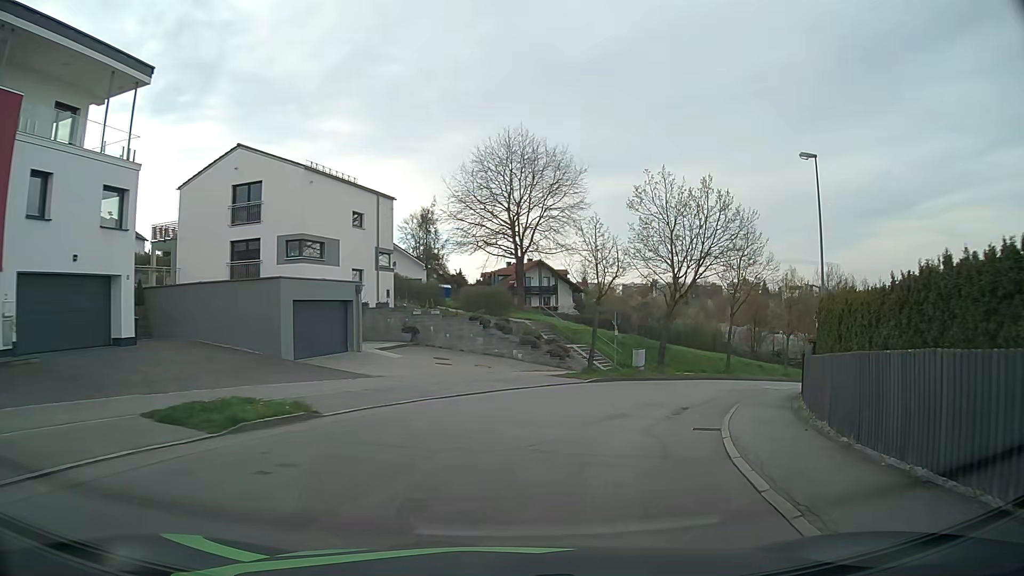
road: residential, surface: asphalt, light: Day
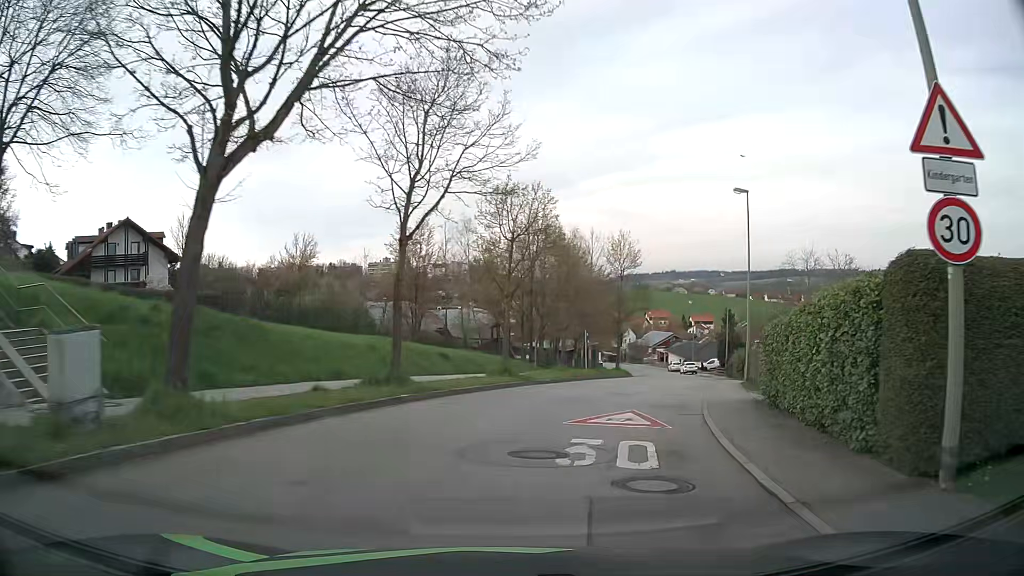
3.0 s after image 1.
(+6.6, +23.7) m; +30°
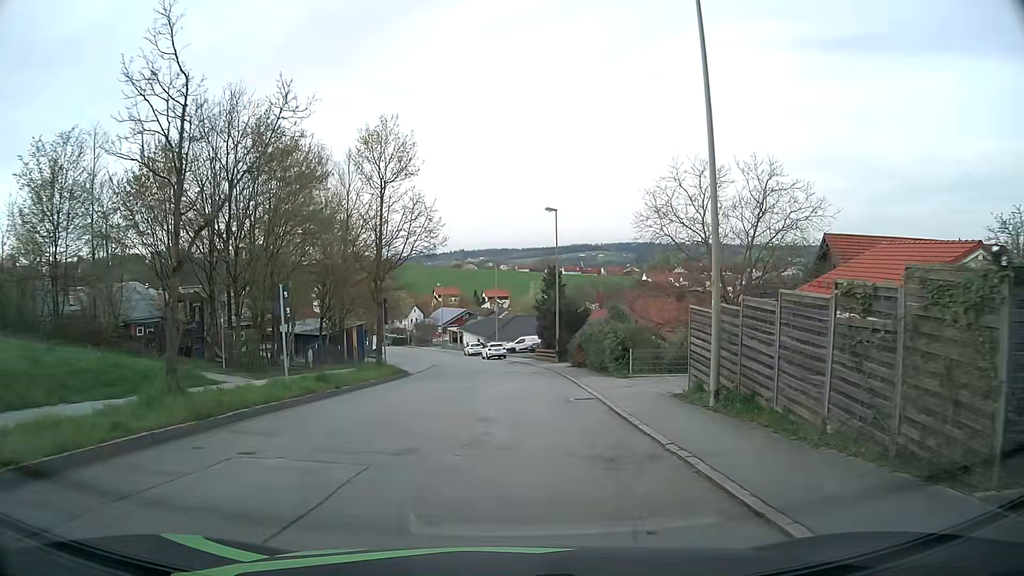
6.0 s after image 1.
(+4.6, +22.3) m; +18°
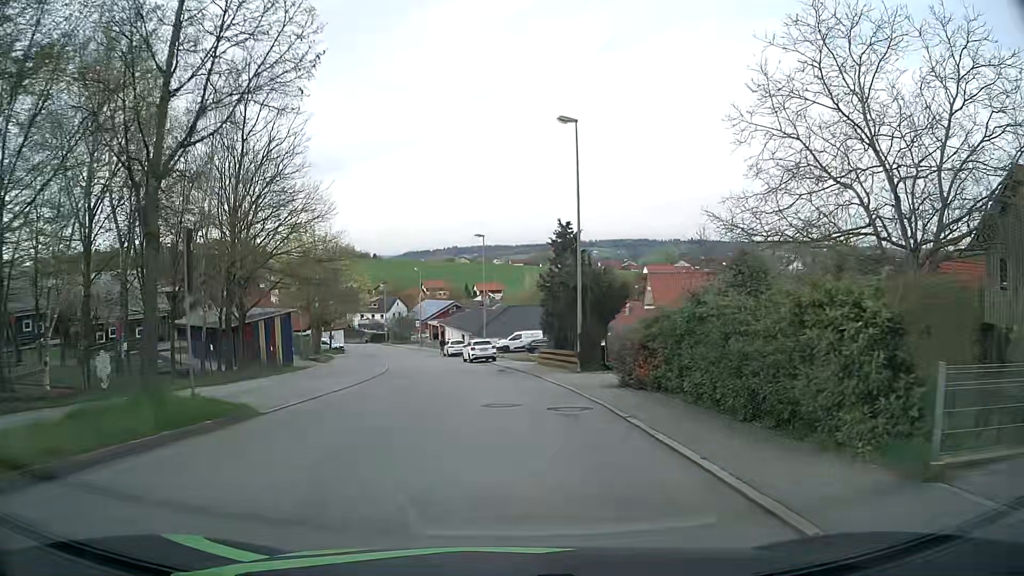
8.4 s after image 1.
(+0.4, +17.8) m; +1°
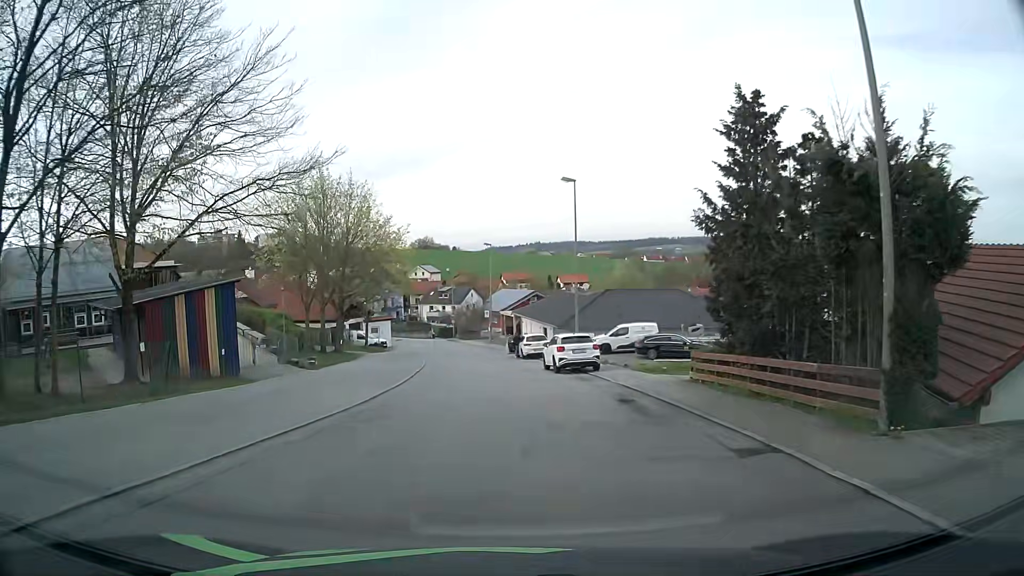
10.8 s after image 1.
(-0.8, +18.3) m; -7°
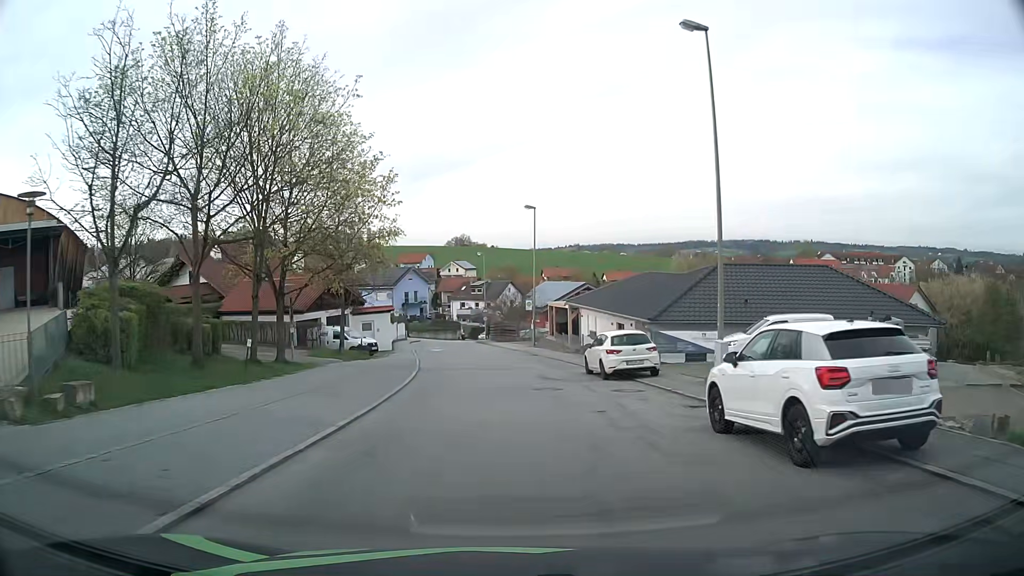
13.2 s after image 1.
(-0.8, +19.5) m; -4°
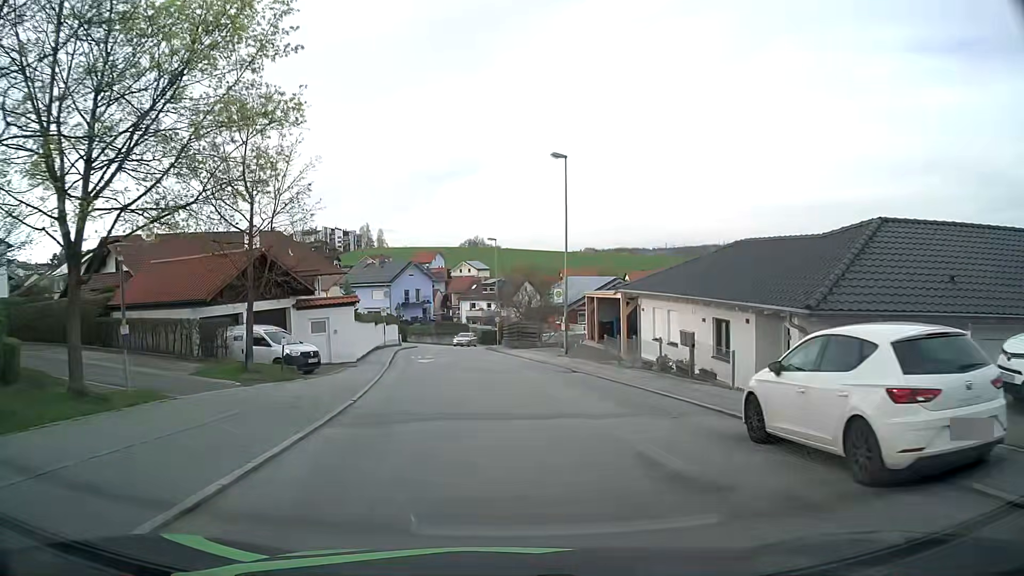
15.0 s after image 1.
(-0.1, +14.6) m; 0°
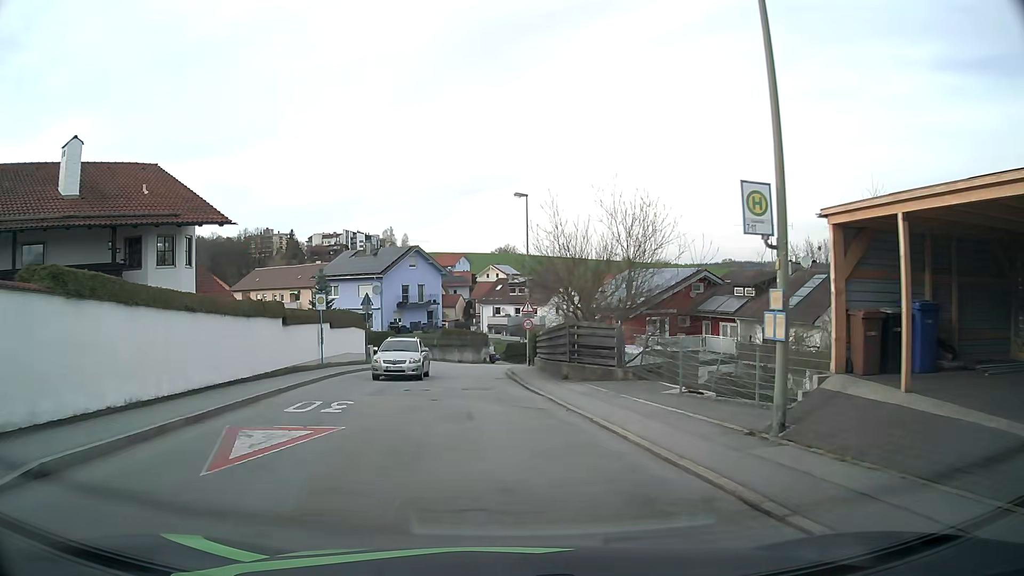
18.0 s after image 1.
(-0.4, +24.2) m; -3°
